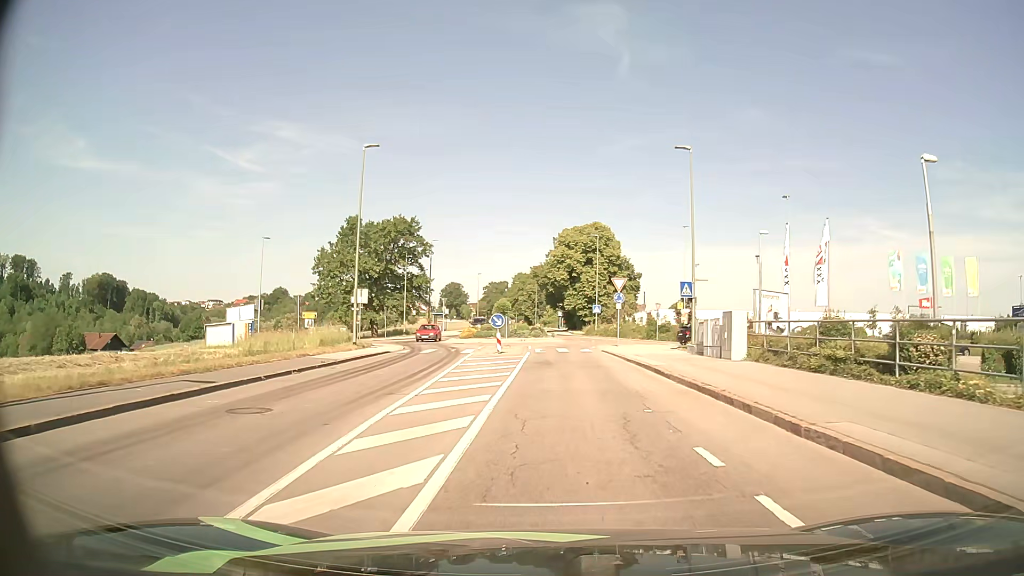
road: tertiary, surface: asphalt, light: Day
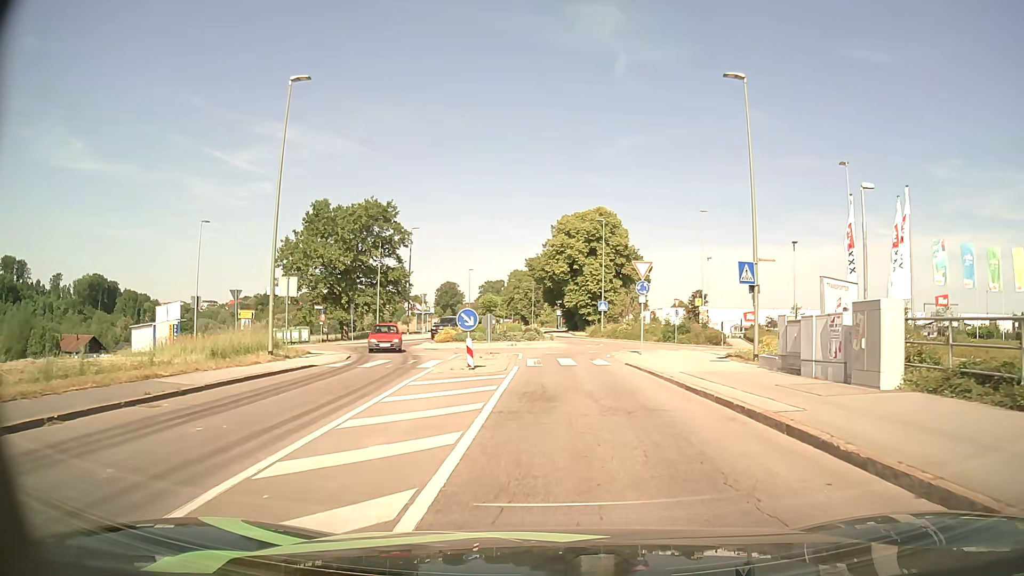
(0.0, +10.1) m; 0°
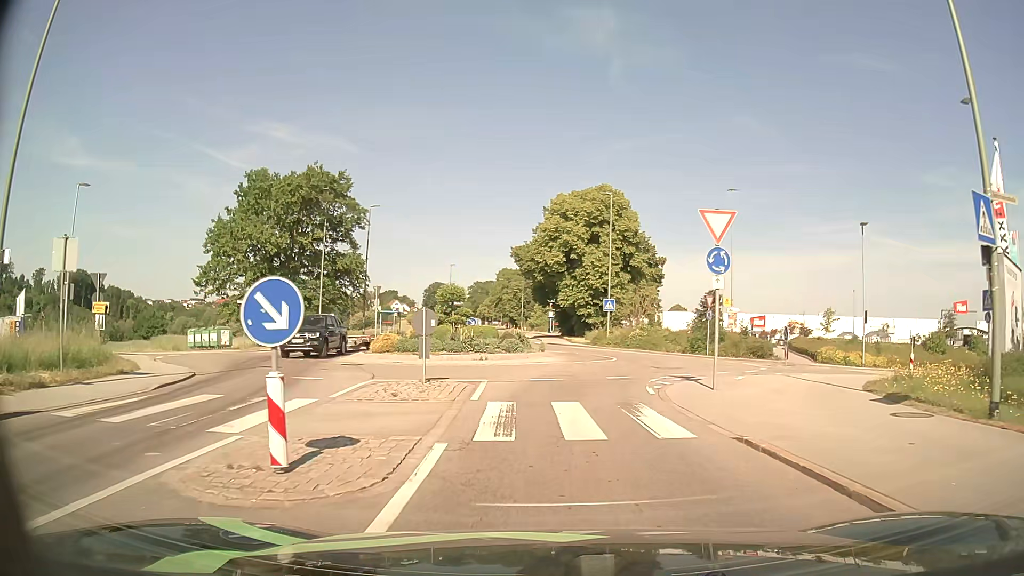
(+0.1, +13.1) m; +1°
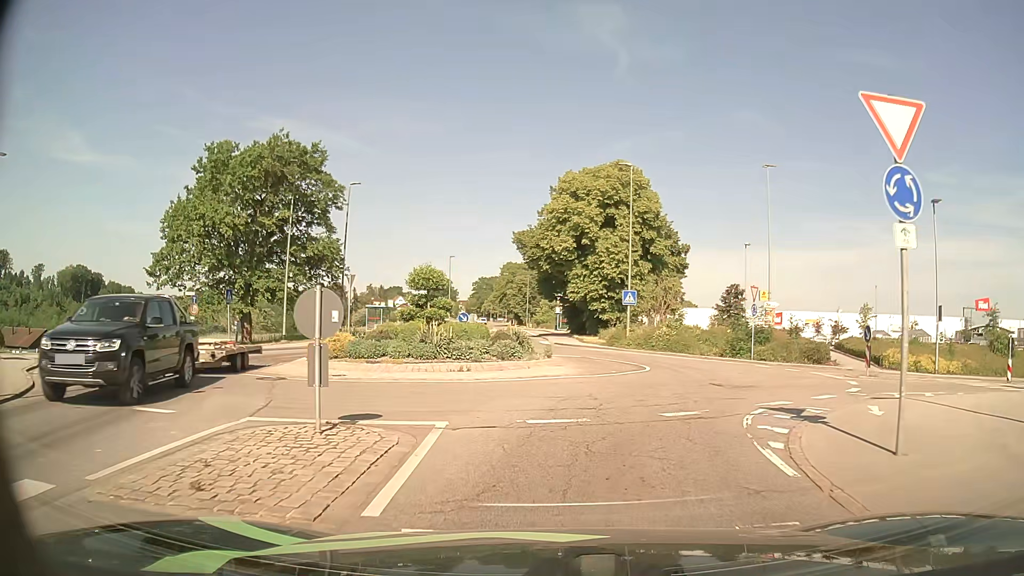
(-0.1, +7.5) m; -1°
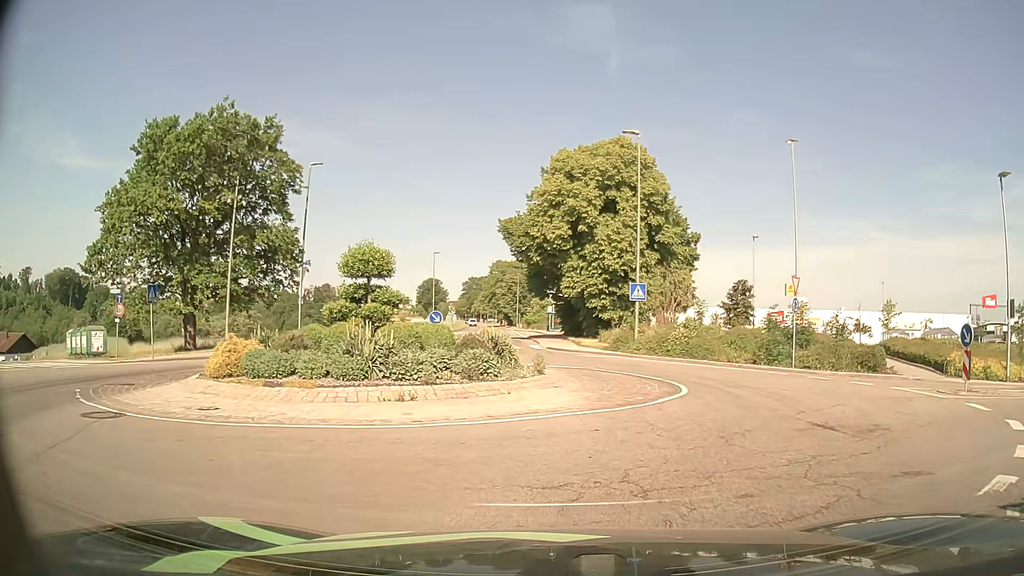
(0.0, +6.4) m; +1°
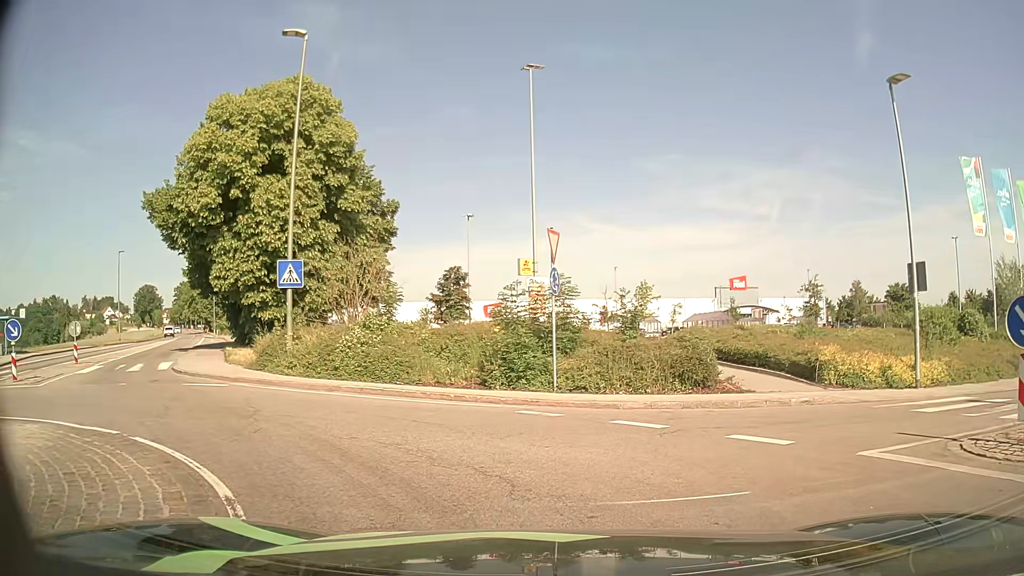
(+2.3, +10.9) m; +25°
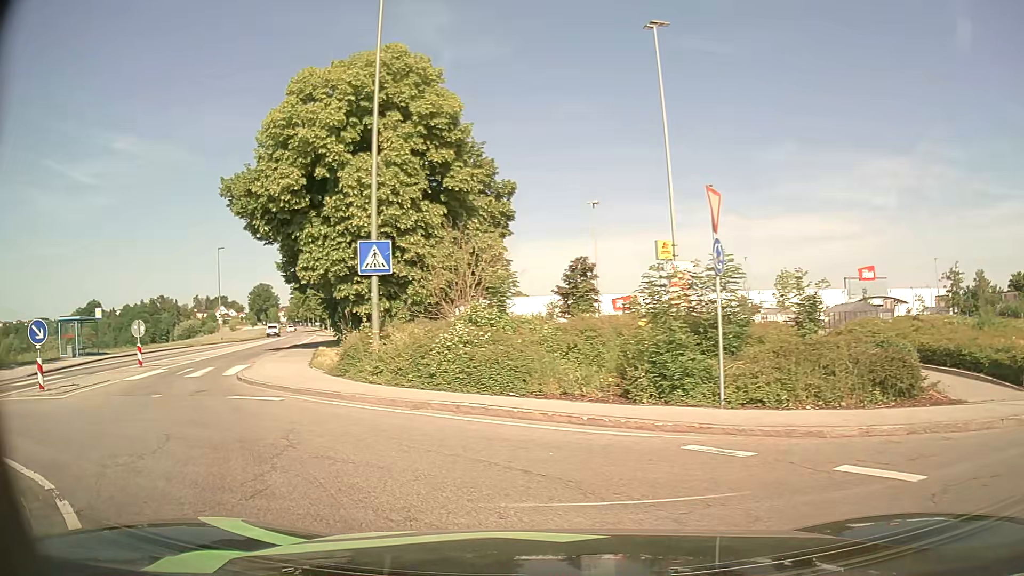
(-0.3, +3.8) m; -13°
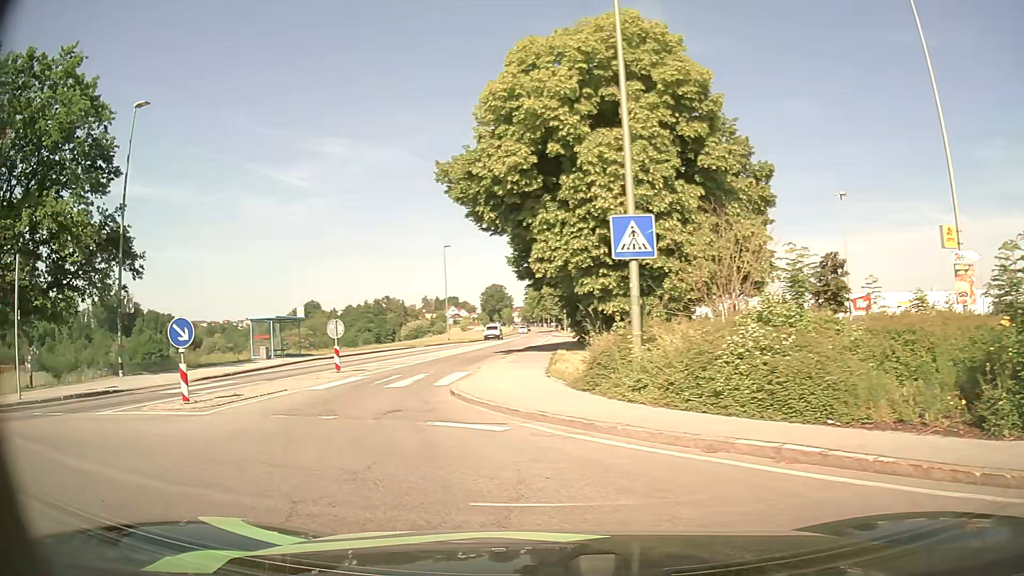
(-0.5, +3.6) m; -18°
(-3, +10) (-4, +19) (-4, +29) (-4, +39) (-4, +49) (-4, +59) (-3, +69) (-3, +79) (-3, +89) (-3, +99) m
